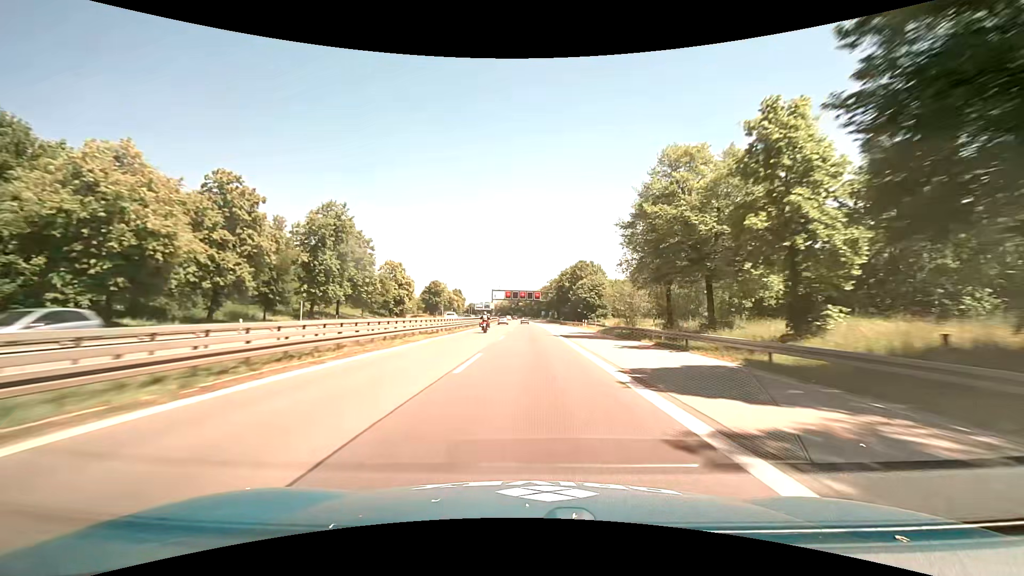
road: motorway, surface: asphalt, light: Day
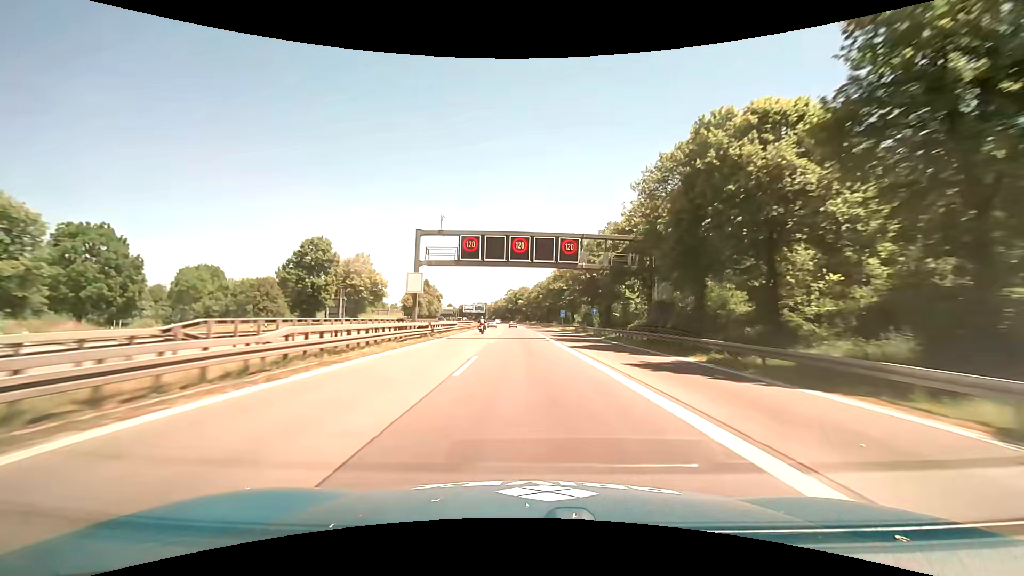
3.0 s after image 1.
(-0.9, +87.9) m; 0°
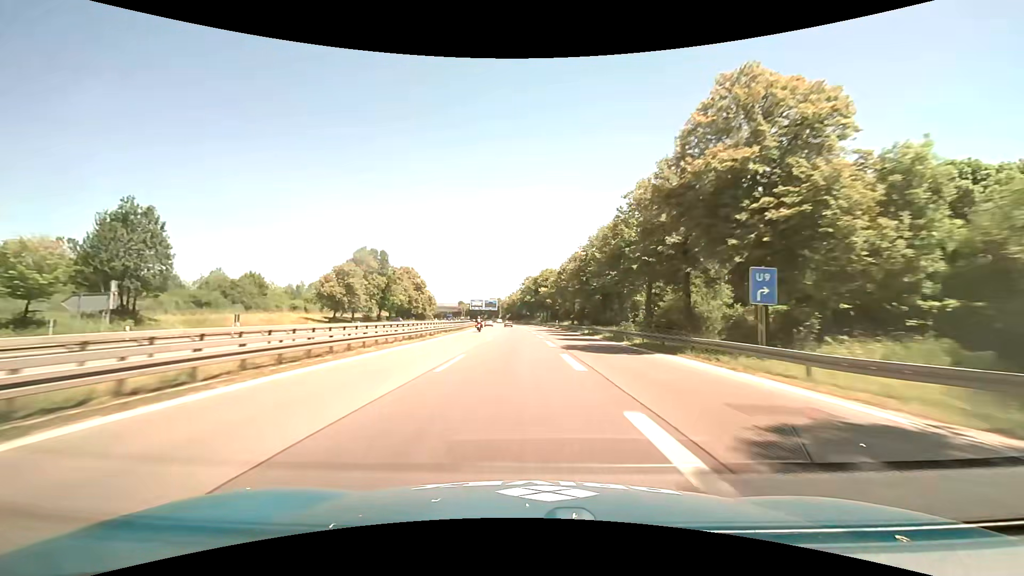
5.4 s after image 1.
(-1.1, +69.9) m; -3°
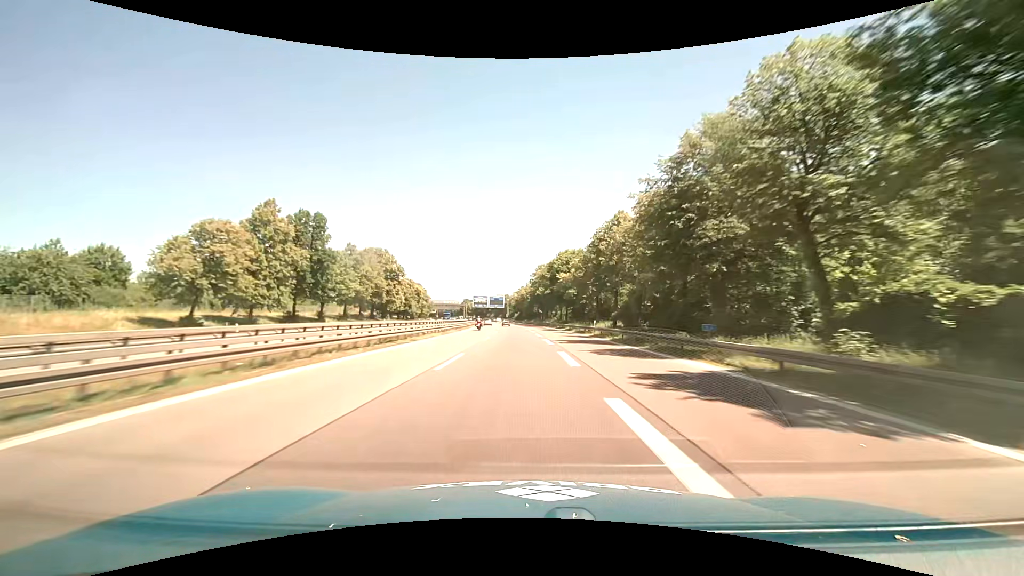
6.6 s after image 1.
(-0.4, +35.0) m; -1°
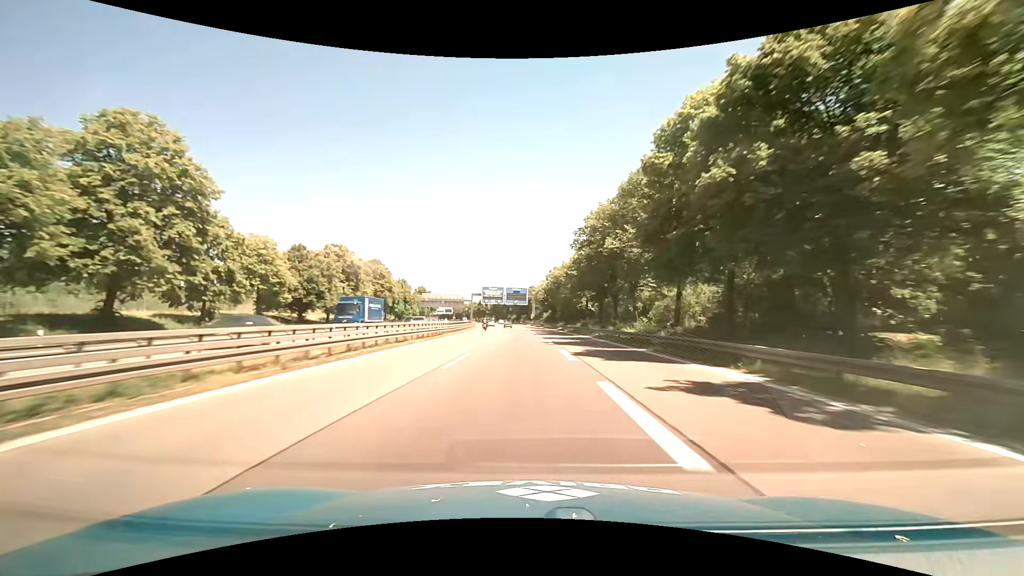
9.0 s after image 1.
(-1.7, +70.0) m; -3°
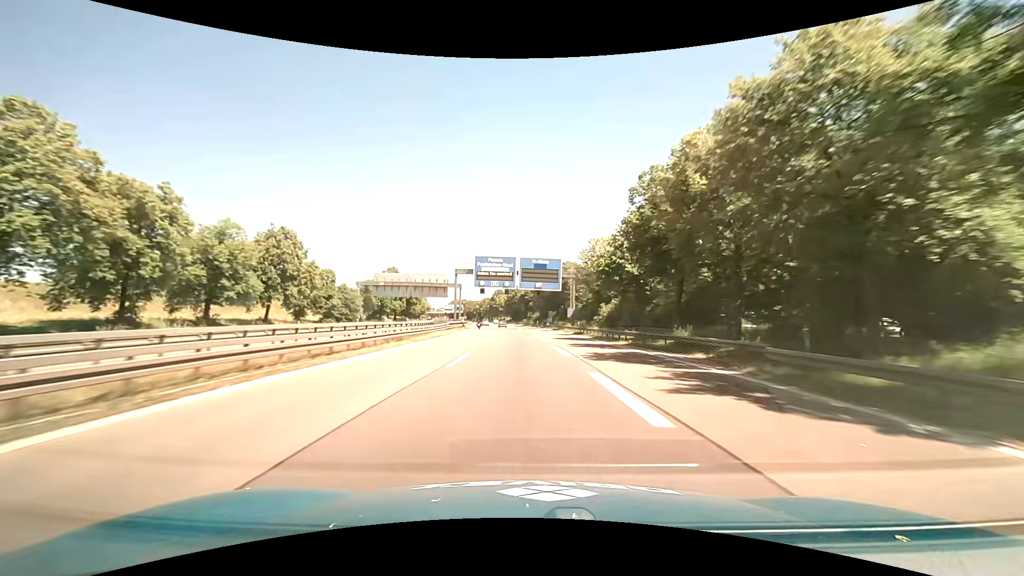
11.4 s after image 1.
(-2.0, +70.3) m; -3°
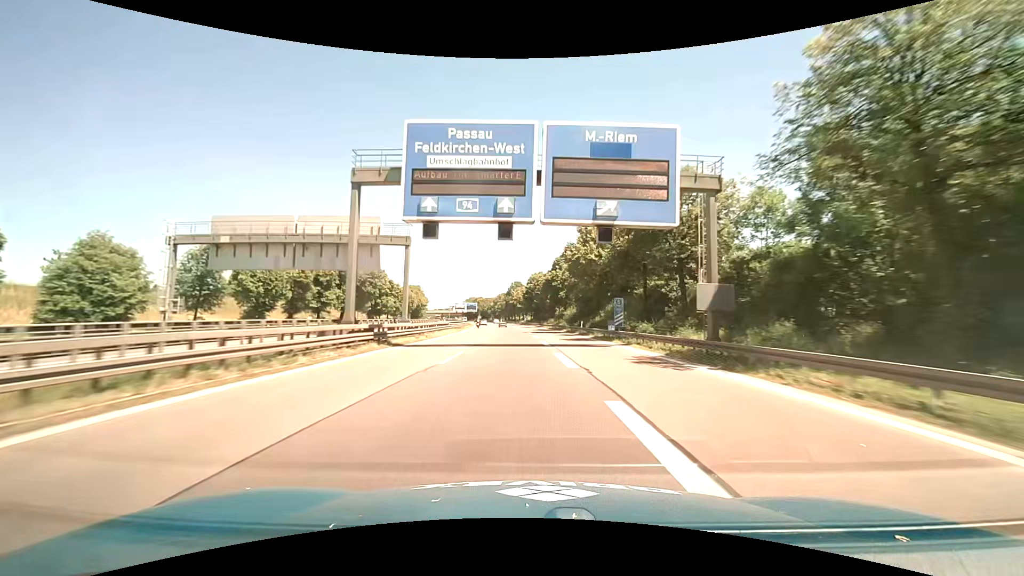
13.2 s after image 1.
(-1.0, +52.9) m; -2°
